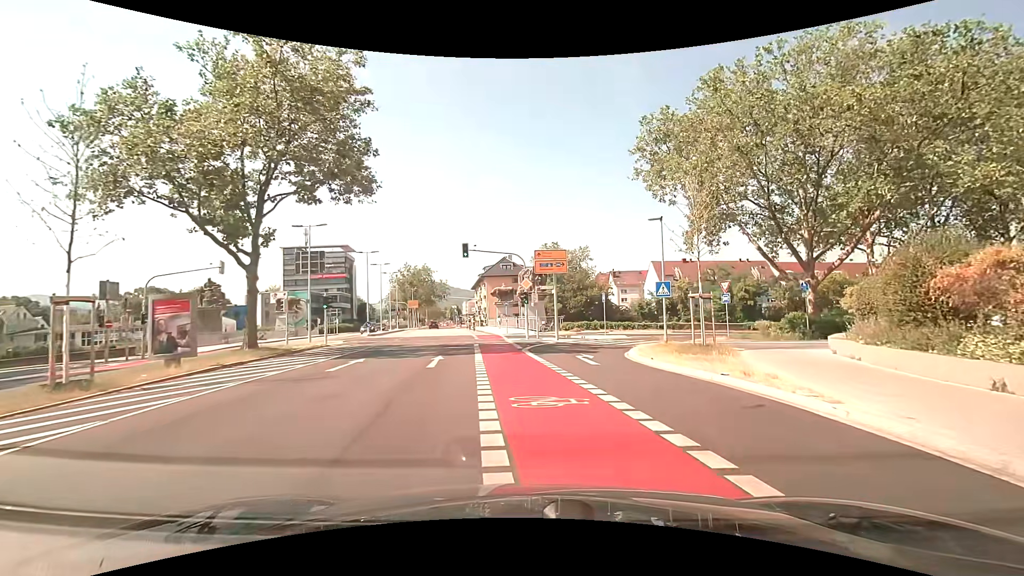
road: secondary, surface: asphalt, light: Day
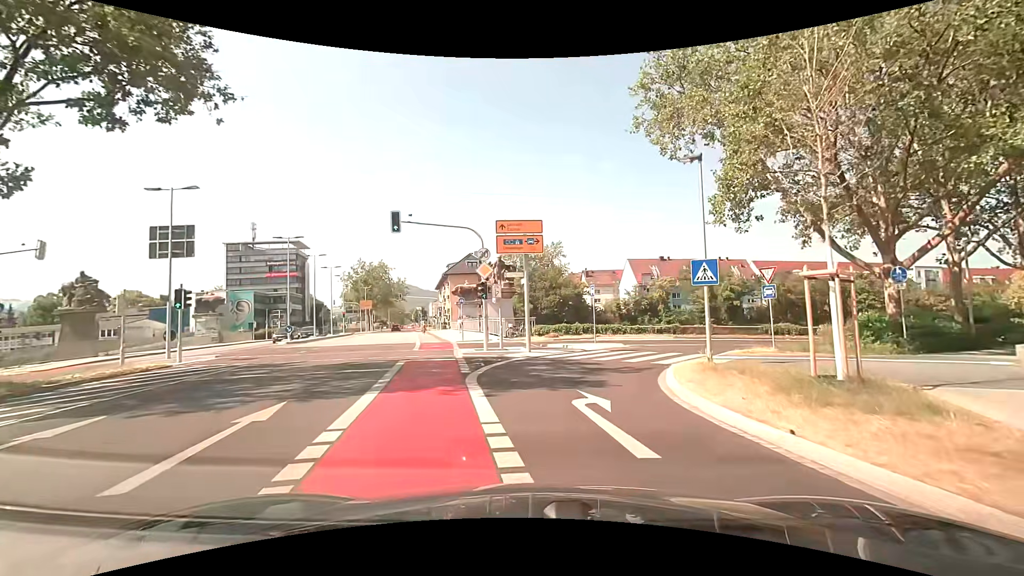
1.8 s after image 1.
(+0.3, +9.9) m; +3°
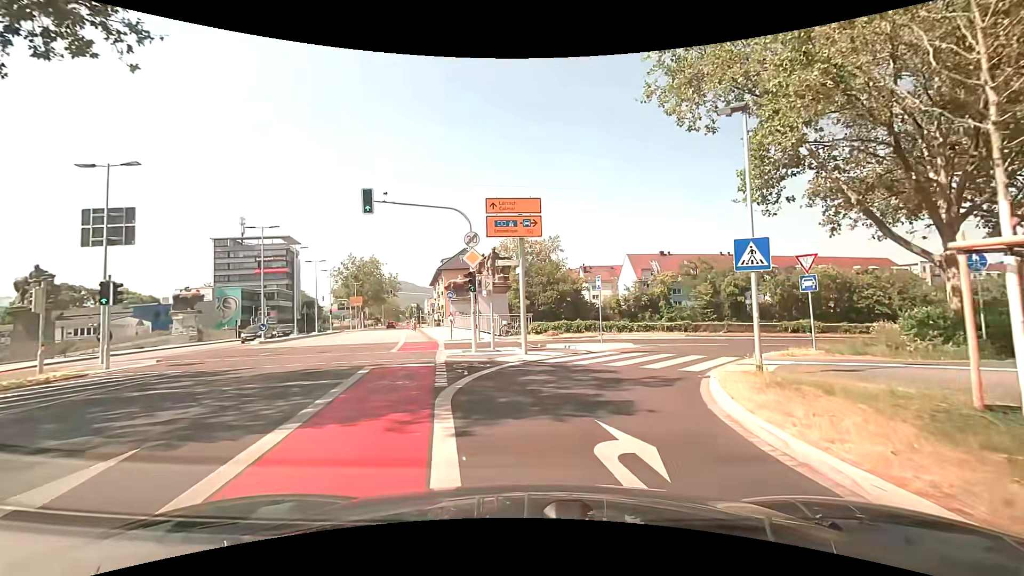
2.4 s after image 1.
(0.0, +3.3) m; 0°
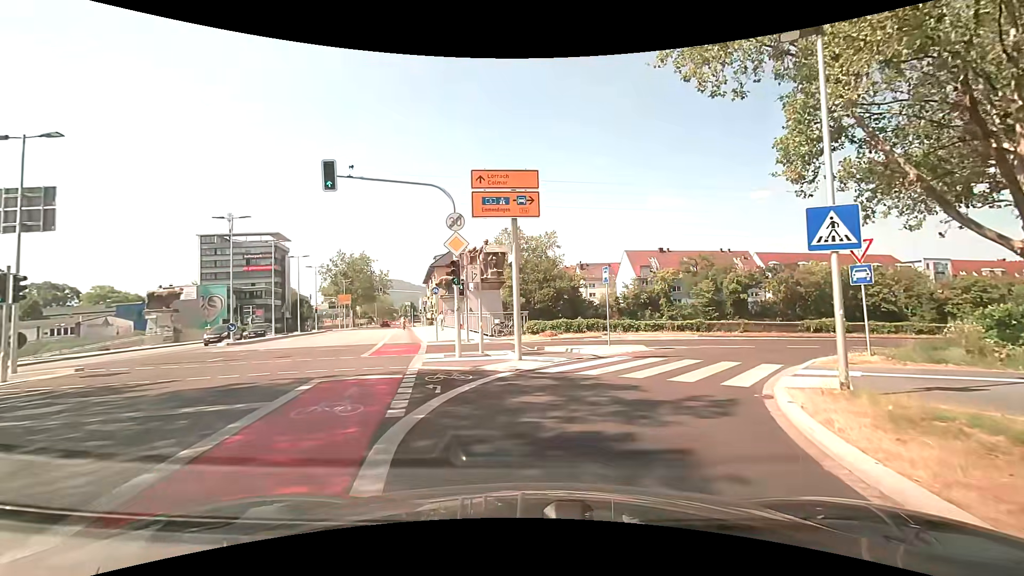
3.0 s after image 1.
(0.0, +3.1) m; +2°
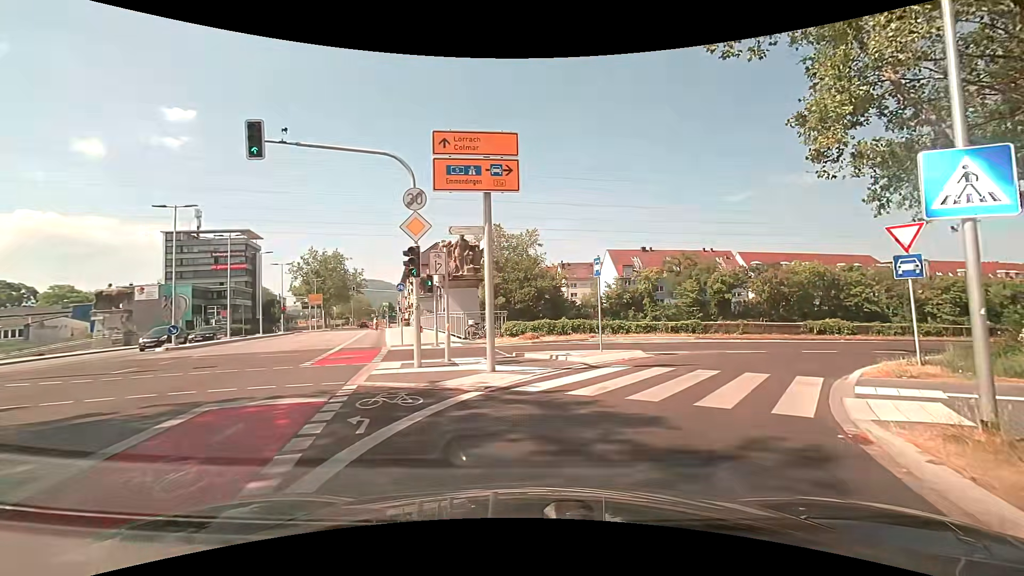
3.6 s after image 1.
(0.0, +3.0) m; +1°
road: secondary_link
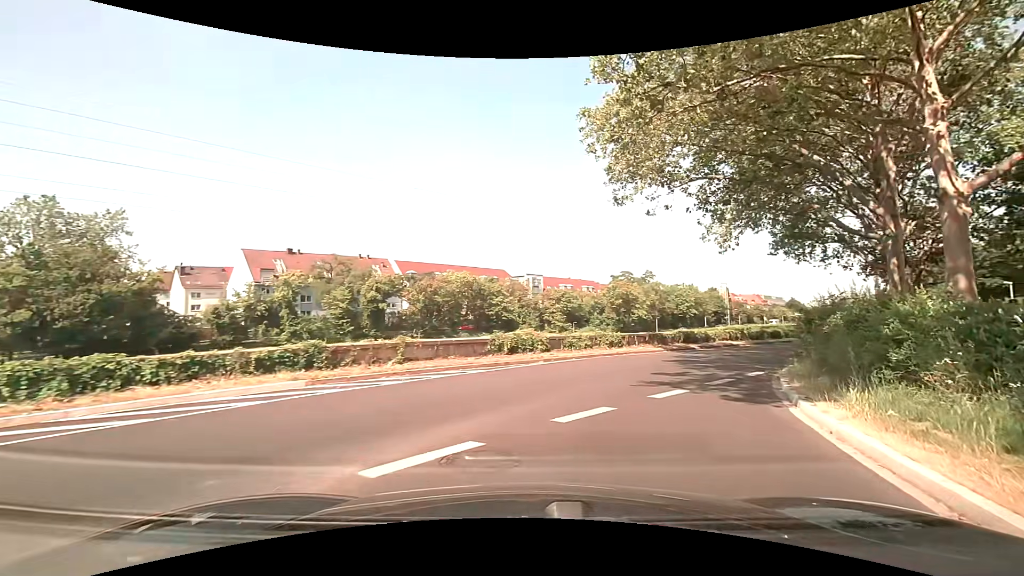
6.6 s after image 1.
(+4.2, +13.6) m; +37°
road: trunk_link
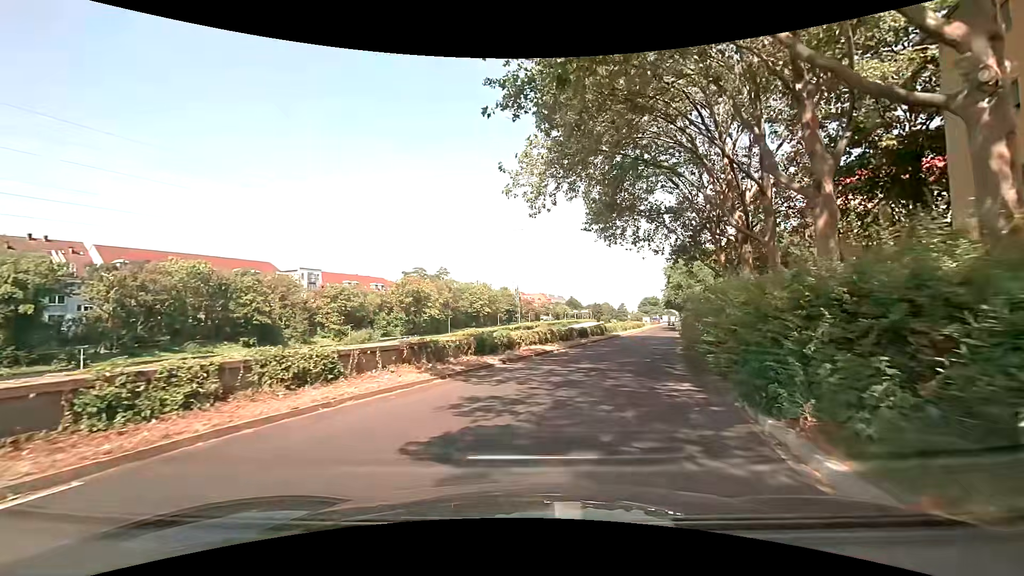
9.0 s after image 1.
(+3.7, +13.6) m; +24°
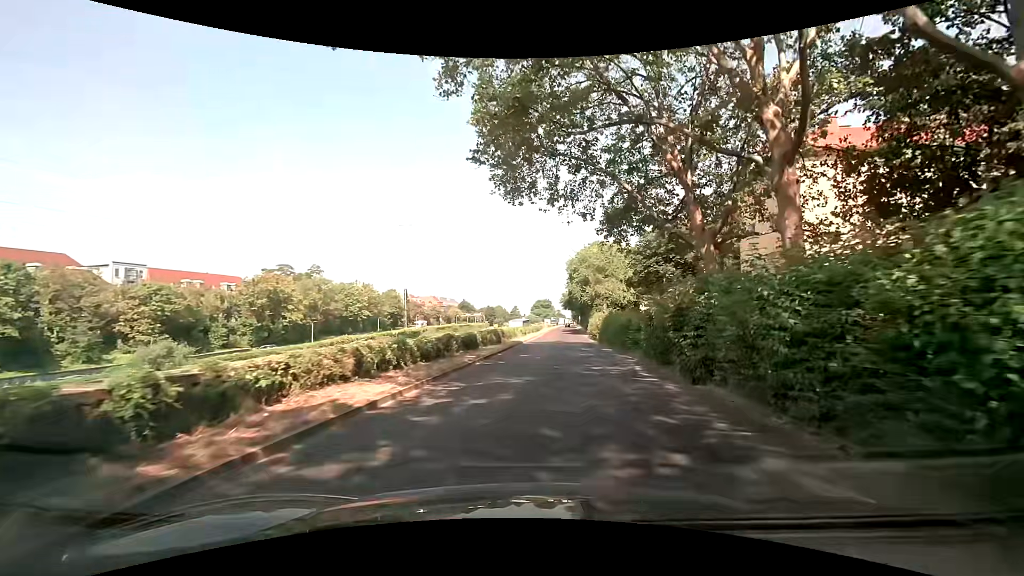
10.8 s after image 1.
(+1.4, +14.1) m; +11°
(0, +10) (+1, +20) (+2, +30) (+3, +40) (+4, +50) (+5, +60) (+5, +70) (+6, +80) (+7, +90) (+8, +100) m
